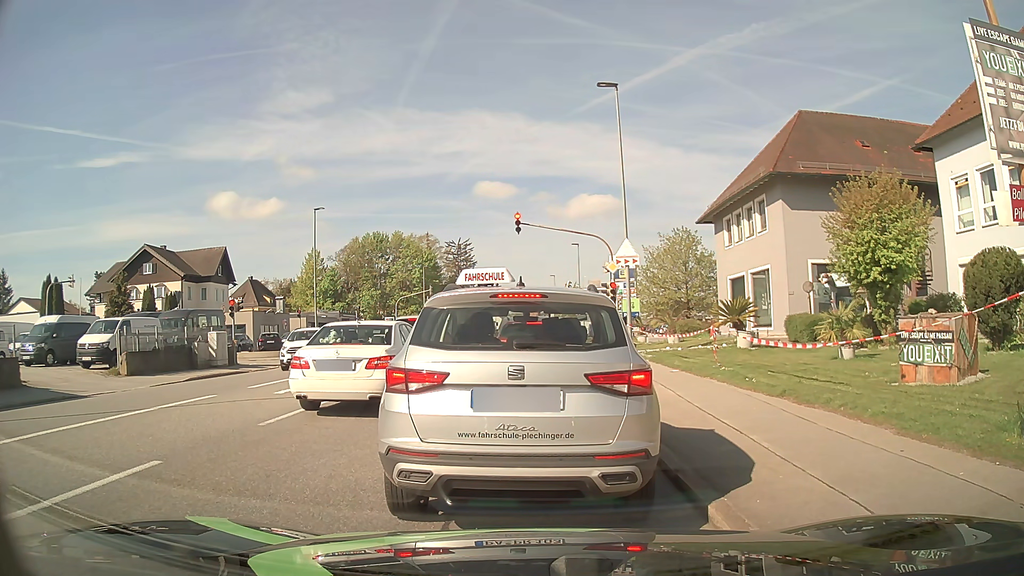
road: tertiary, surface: asphalt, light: Day
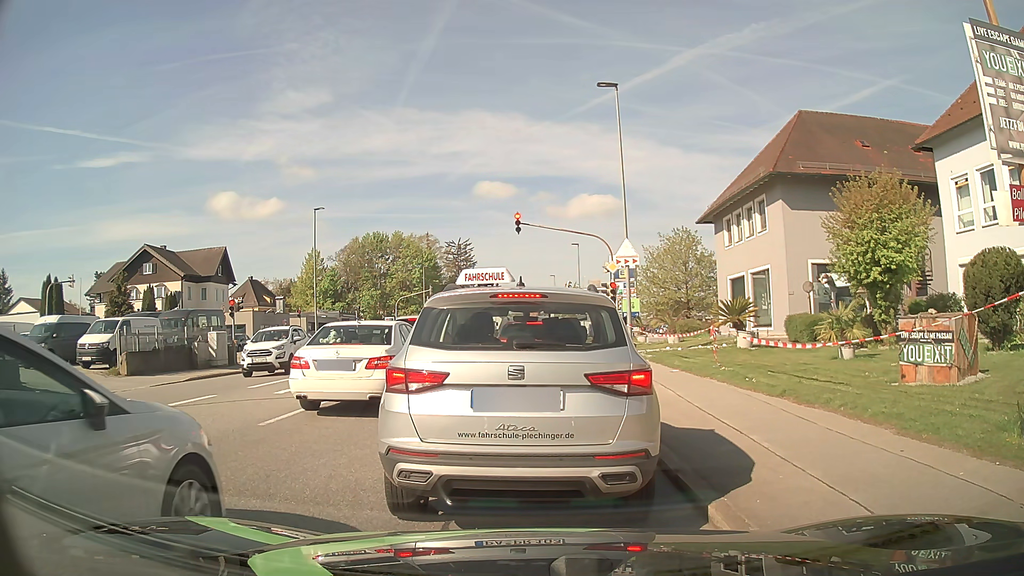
(0.0, 0.0) m; 0°
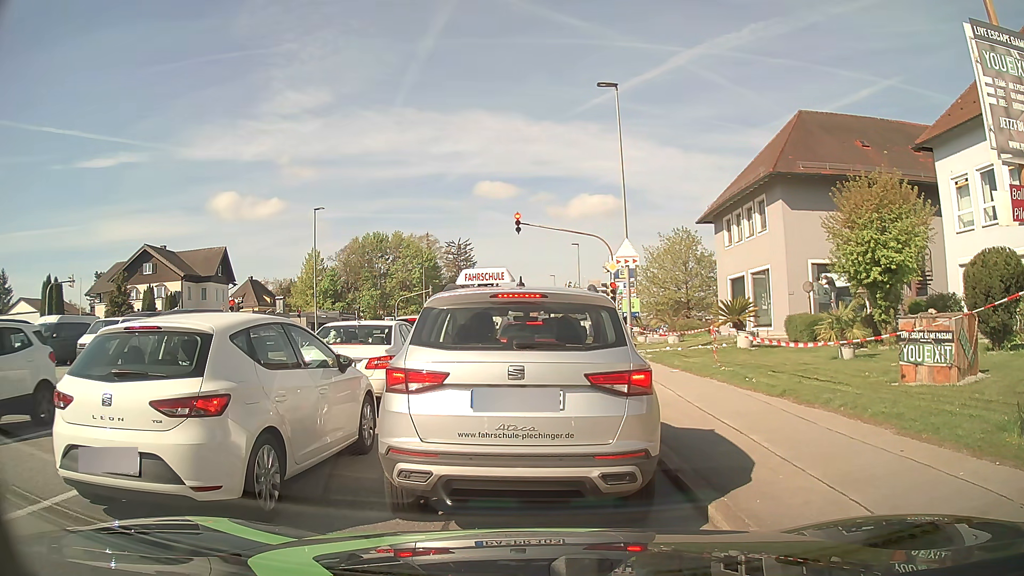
(0.0, 0.0) m; 0°
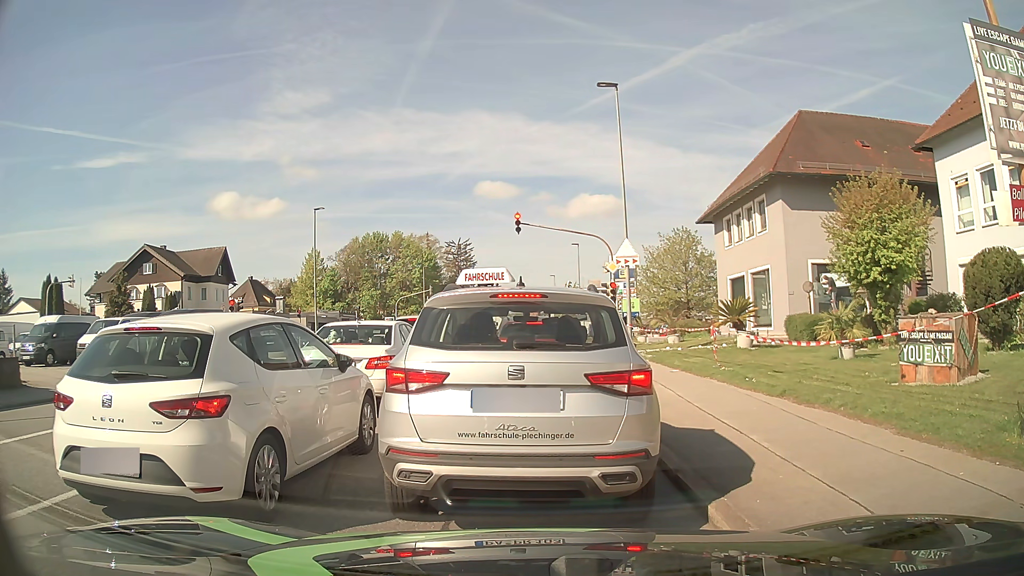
(0.0, 0.0) m; 0°
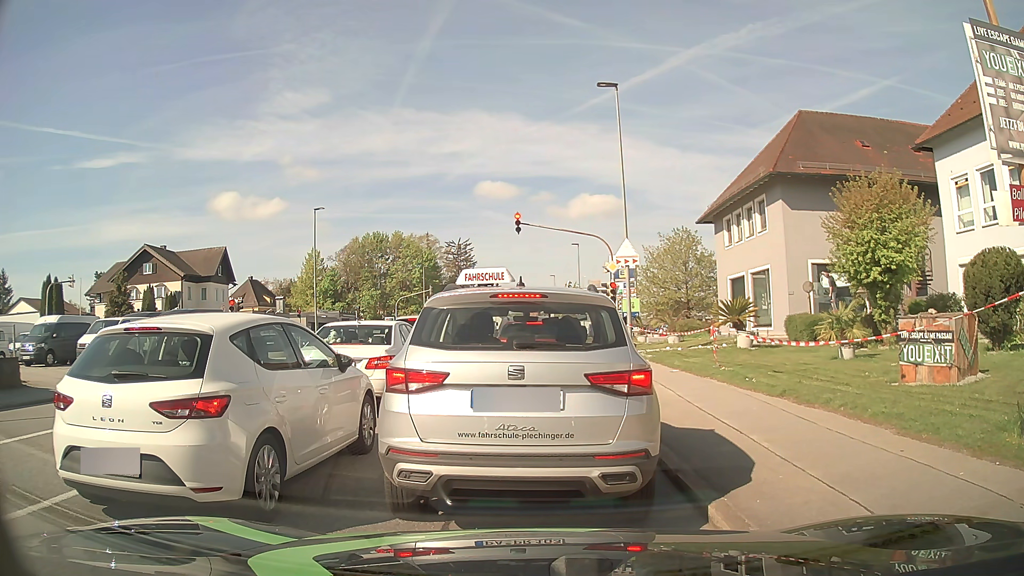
(0.0, 0.0) m; 0°
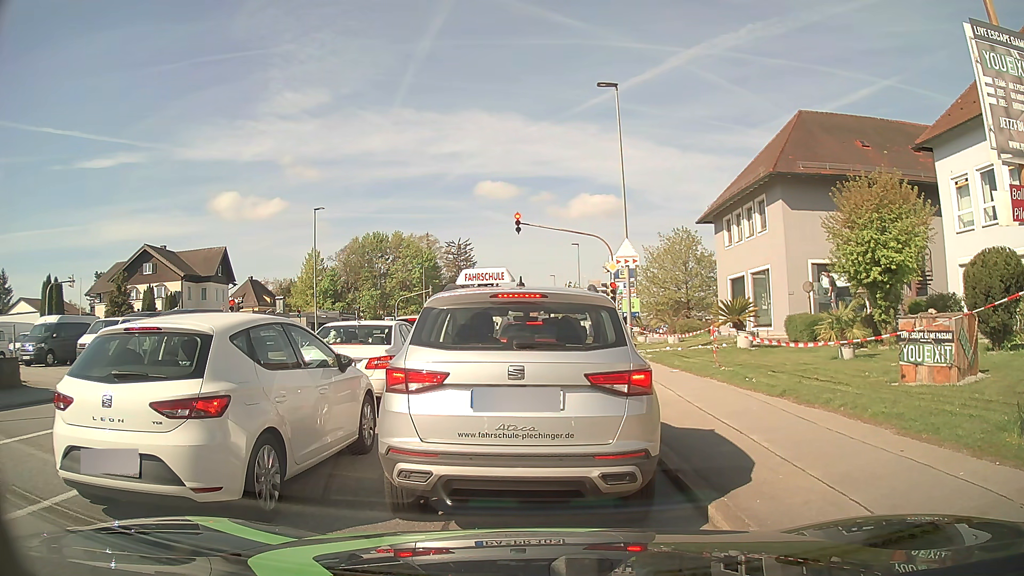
(0.0, 0.0) m; 0°
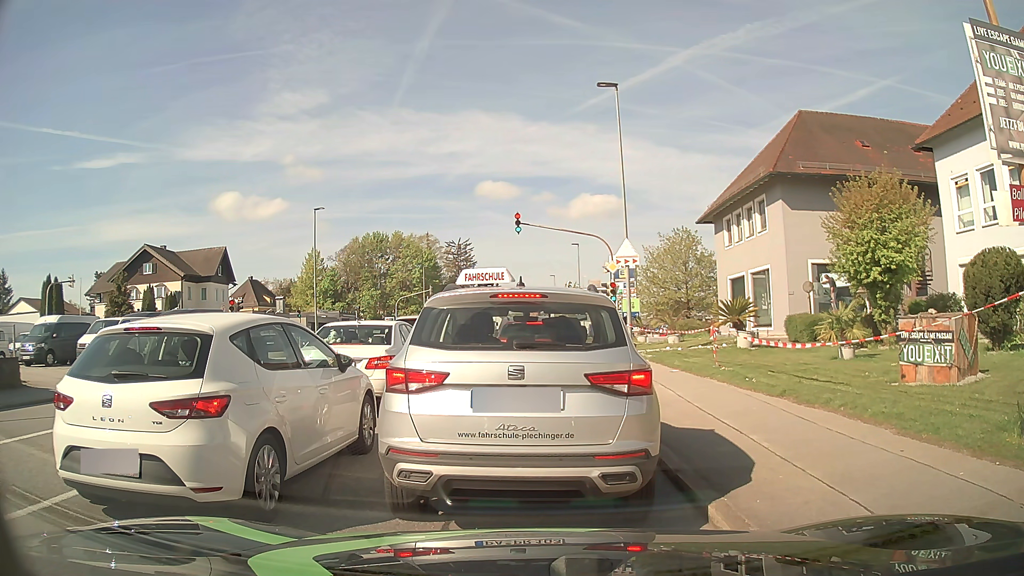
(0.0, 0.0) m; 0°
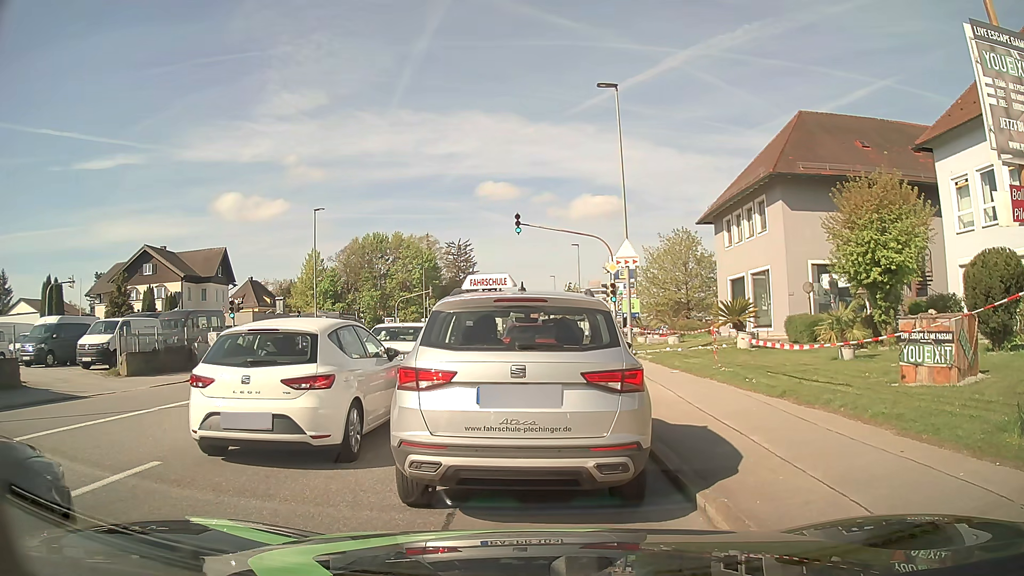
(0.0, 0.0) m; 0°
